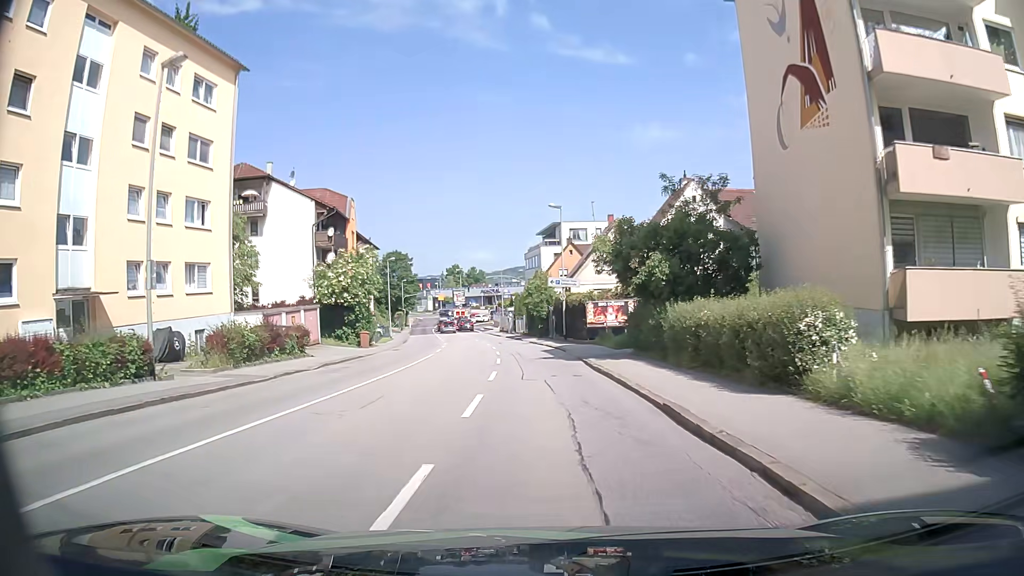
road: tertiary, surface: asphalt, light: Day
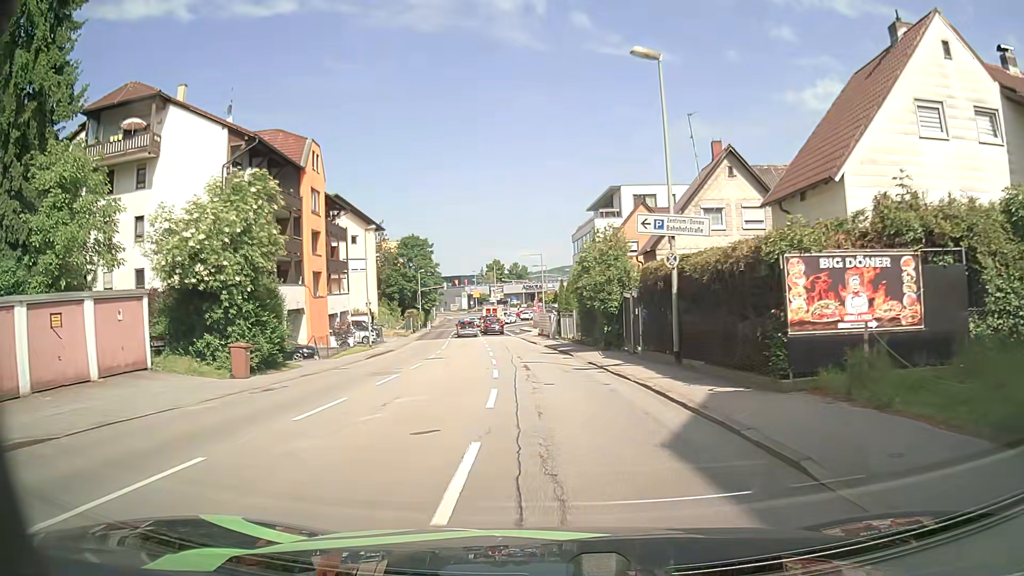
(-0.7, +23.5) m; -2°
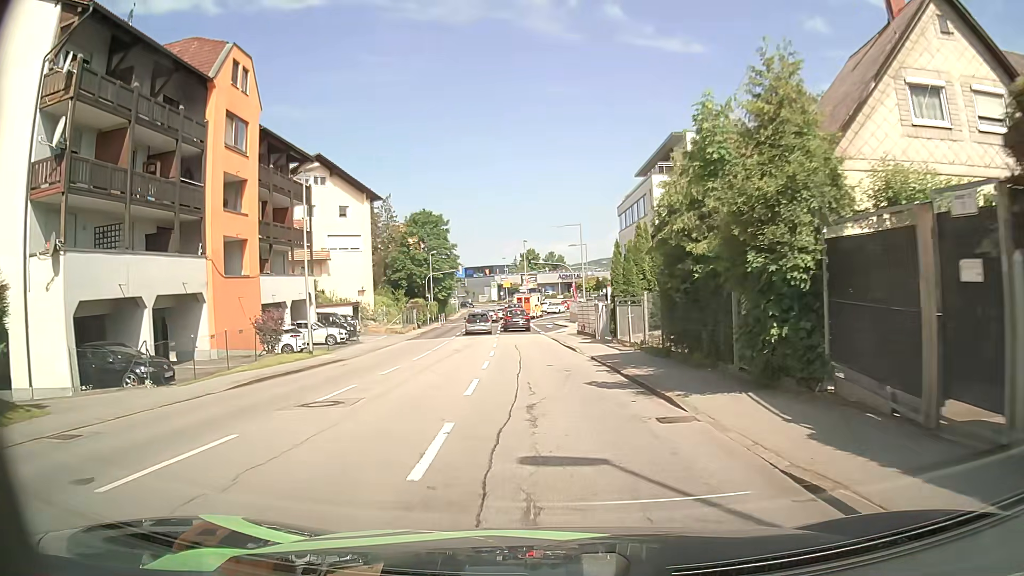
(-0.7, +17.0) m; -4°
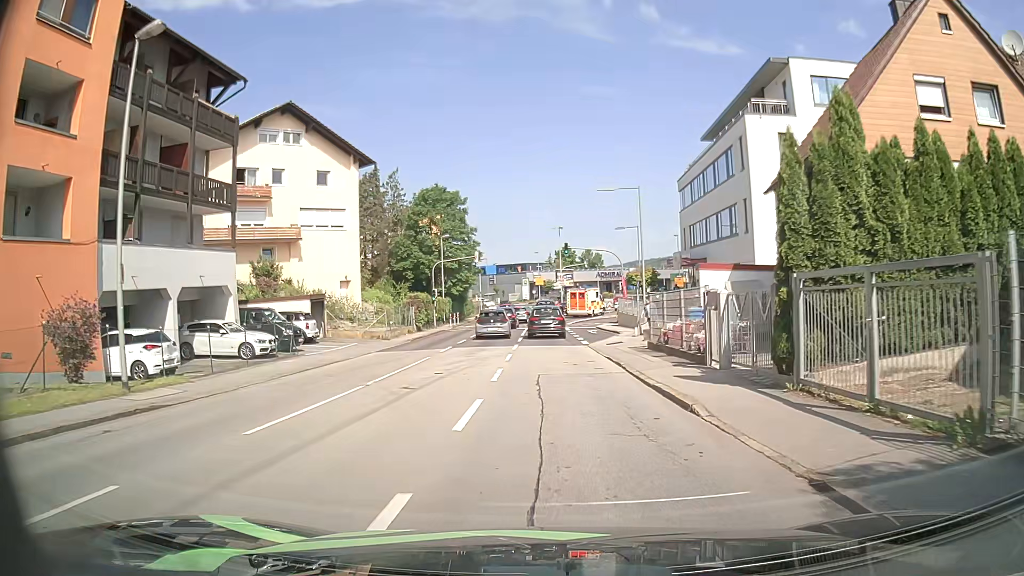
(-0.5, +15.3) m; -3°
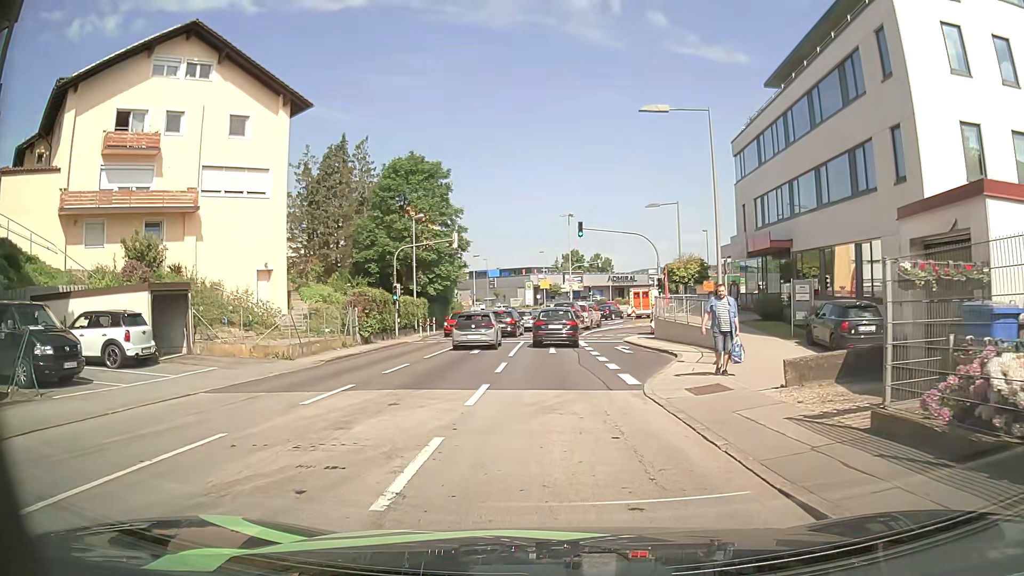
(0.0, +15.1) m; 0°
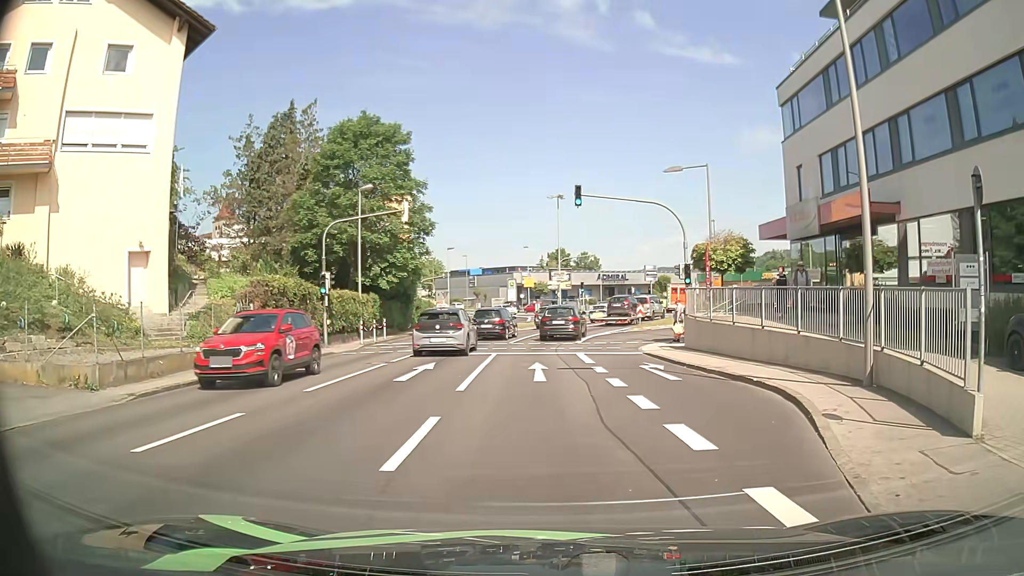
(-0.2, +10.7) m; +1°
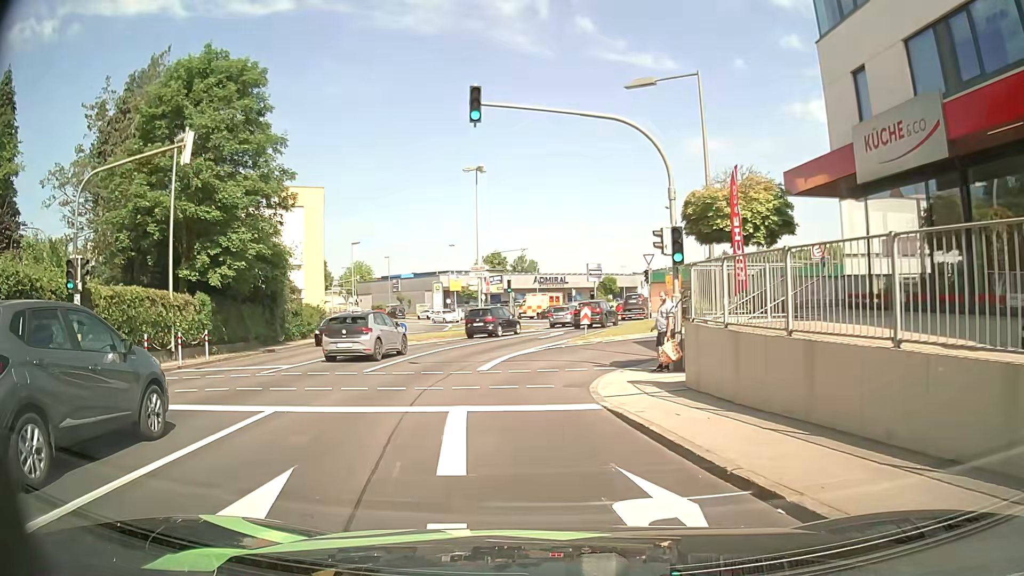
(+1.1, +12.8) m; +4°
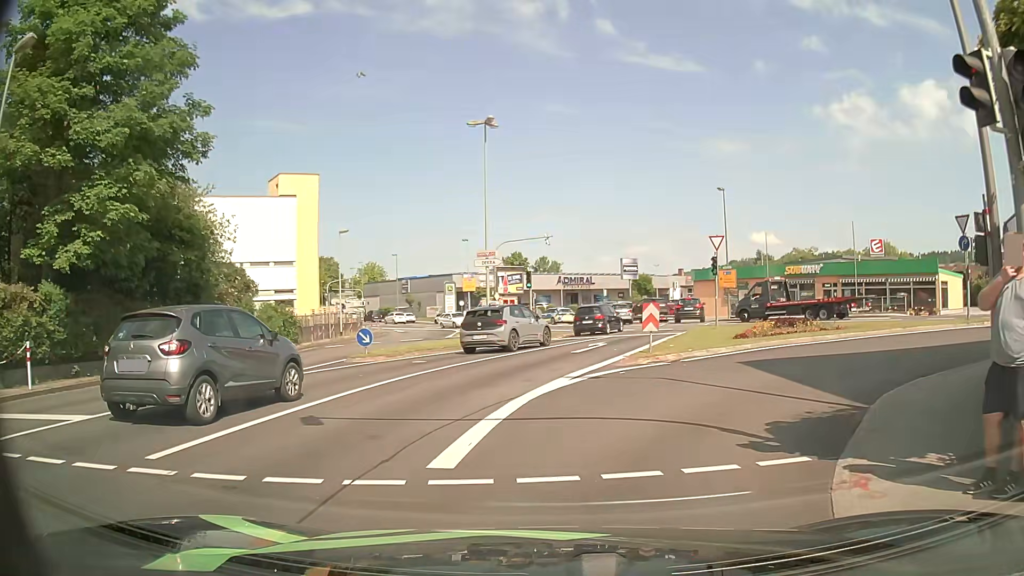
(-0.3, +11.1) m; -1°
